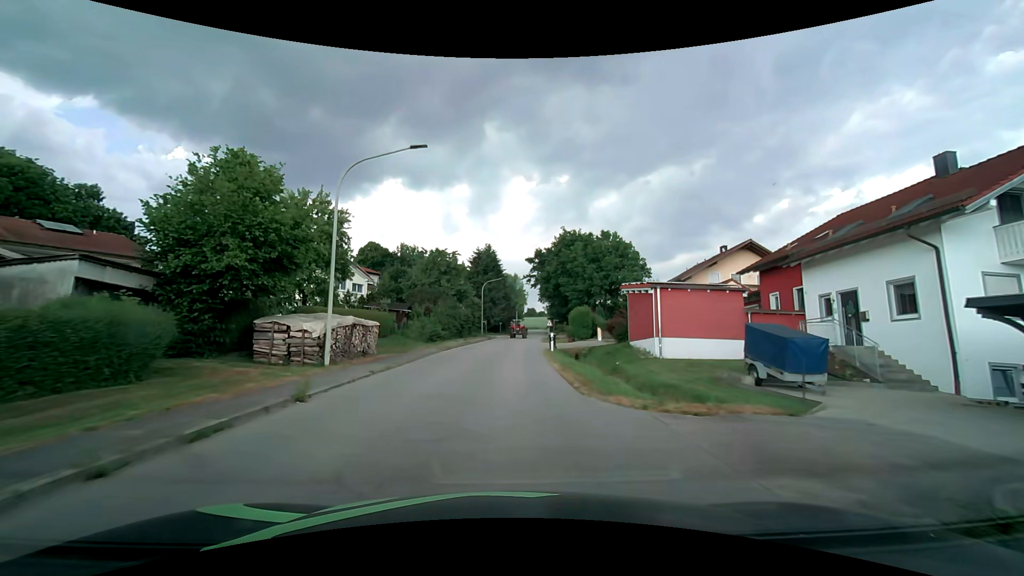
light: Day
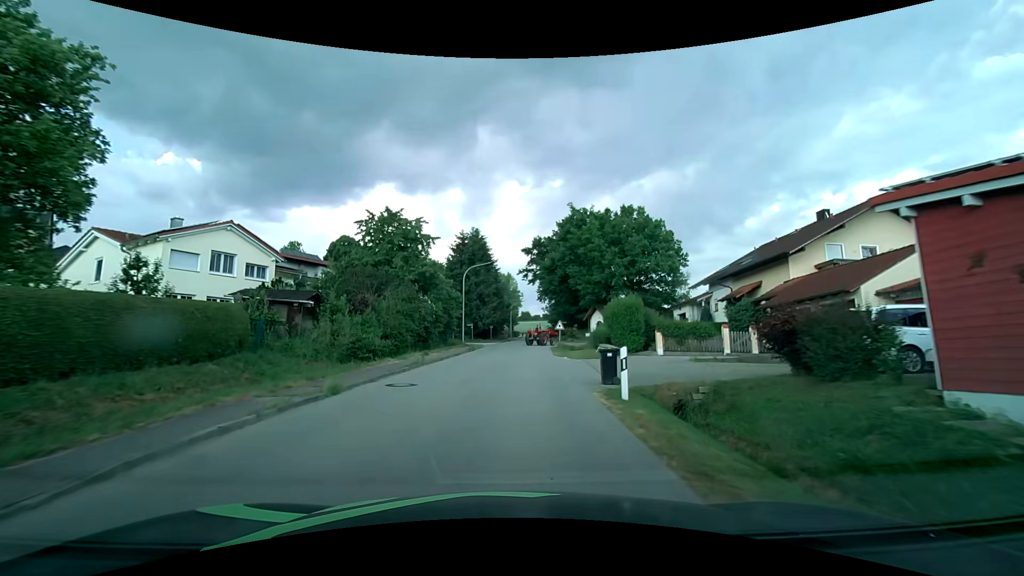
(+0.1, +18.8) m; +1°
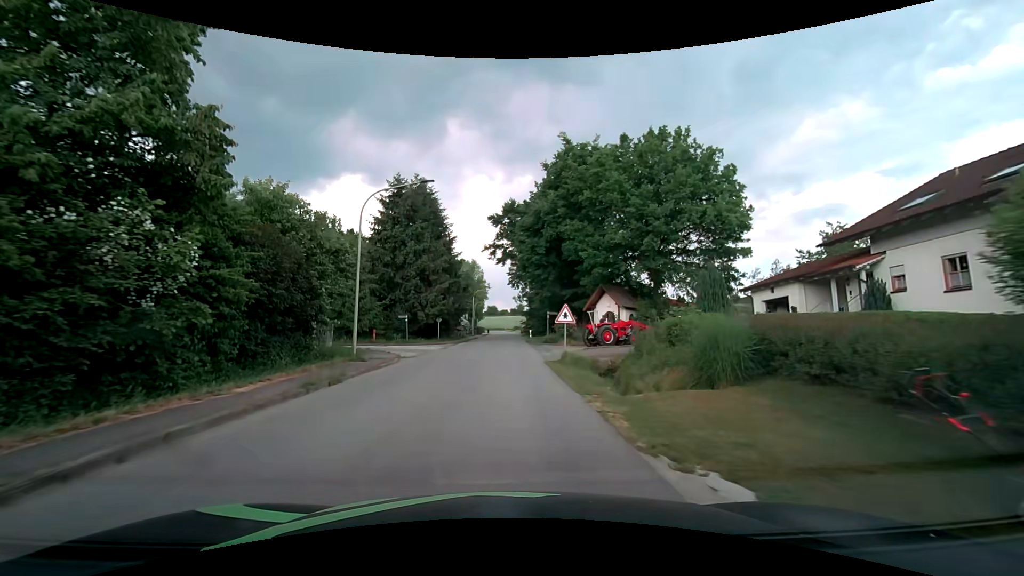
(+0.8, +23.2) m; +4°
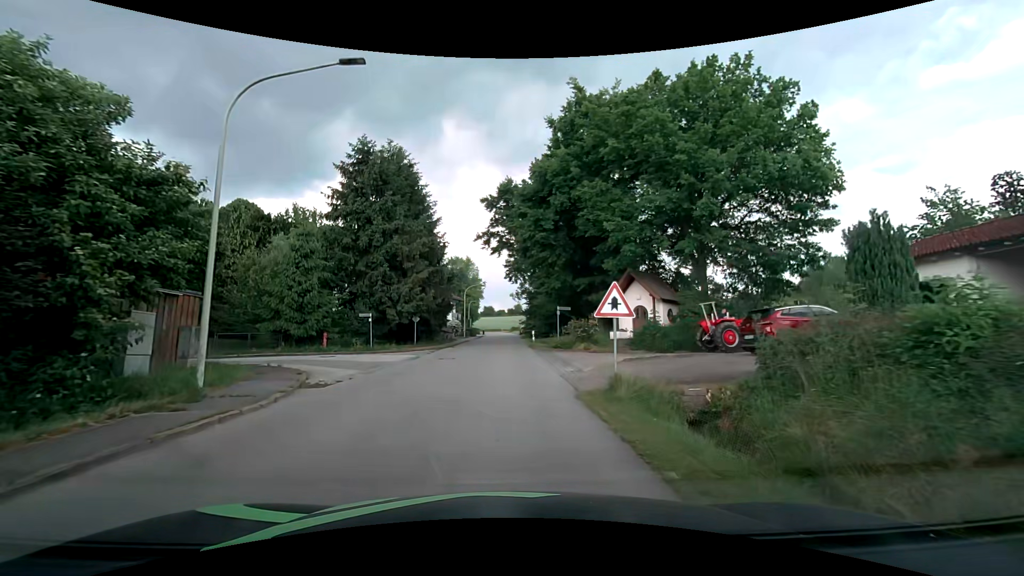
(0.0, +9.6) m; 0°
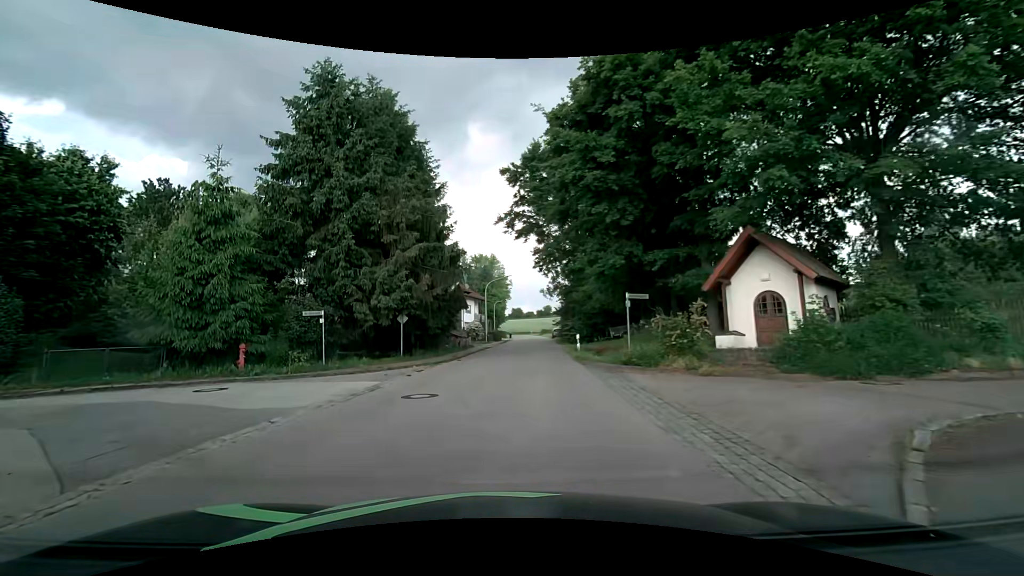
(-0.1, +11.5) m; -4°
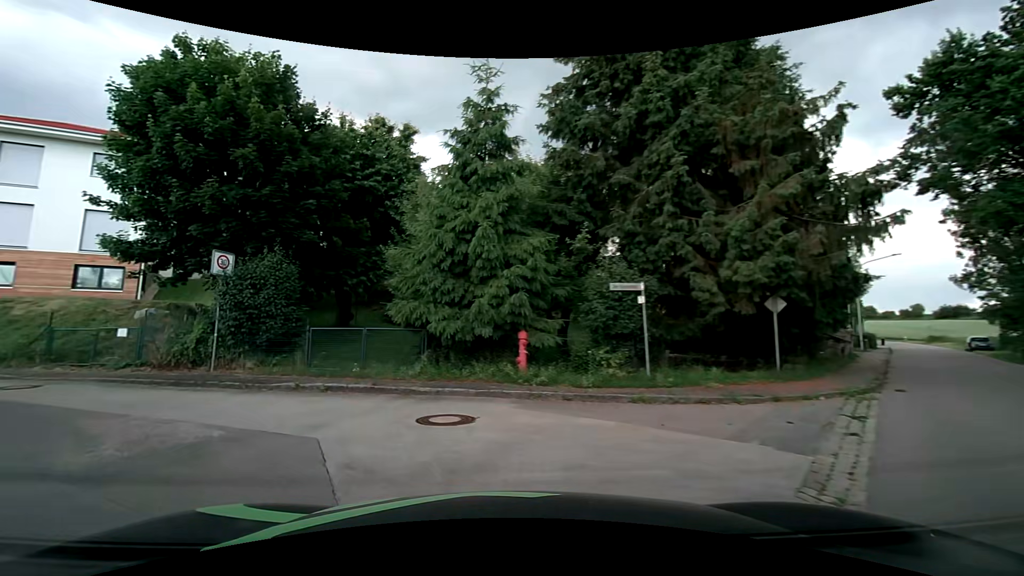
(-2.0, +8.6) m; -33°
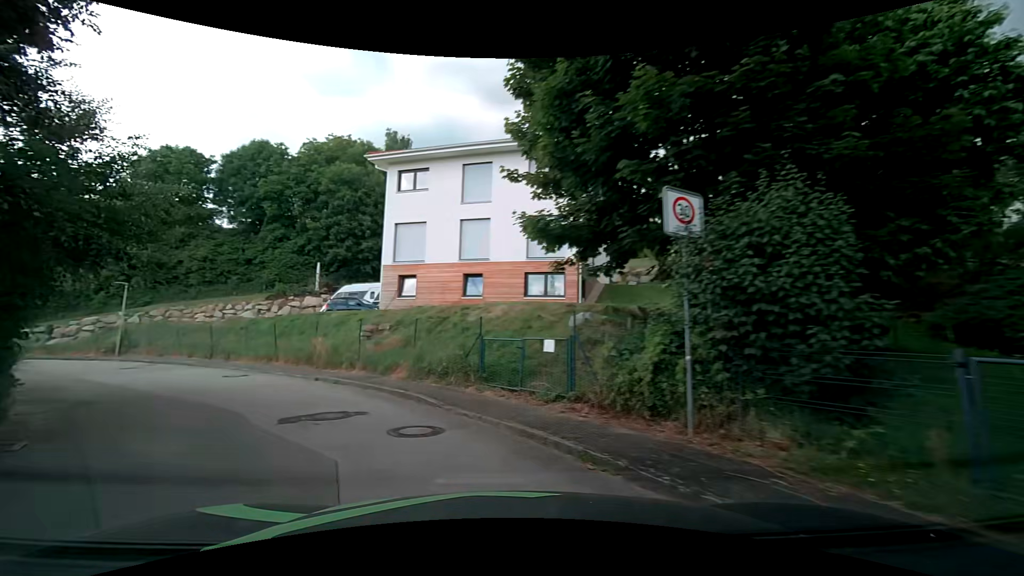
(-3.3, +7.9) m; -44°
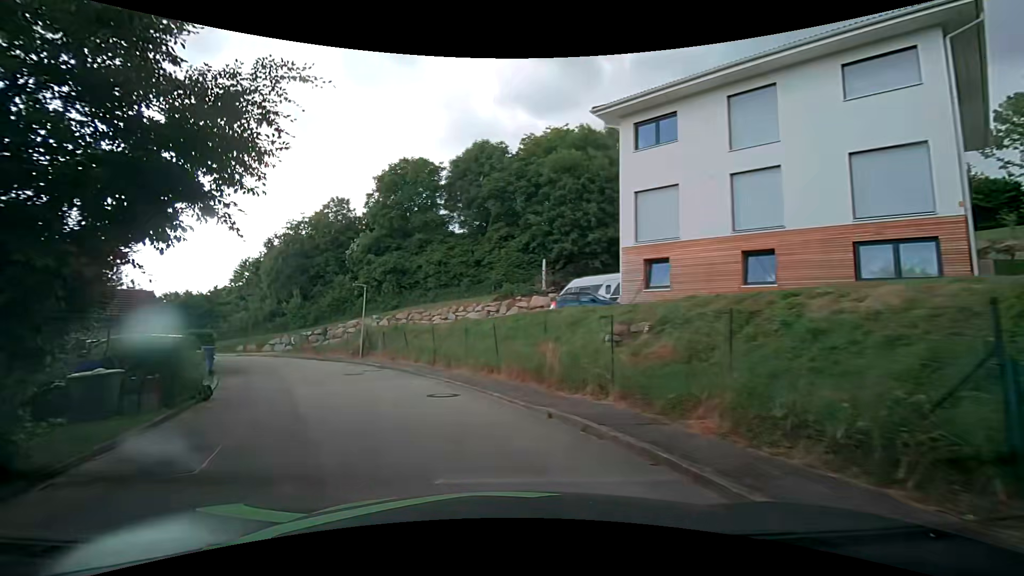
(-1.7, +6.7) m; -26°
(-2, +10) (-6, +19) (-11, +28) (-17, +35) (-25, +42) (-33, +47) (-41, +54) (-48, +60) (-54, +68) (-59, +77) m
